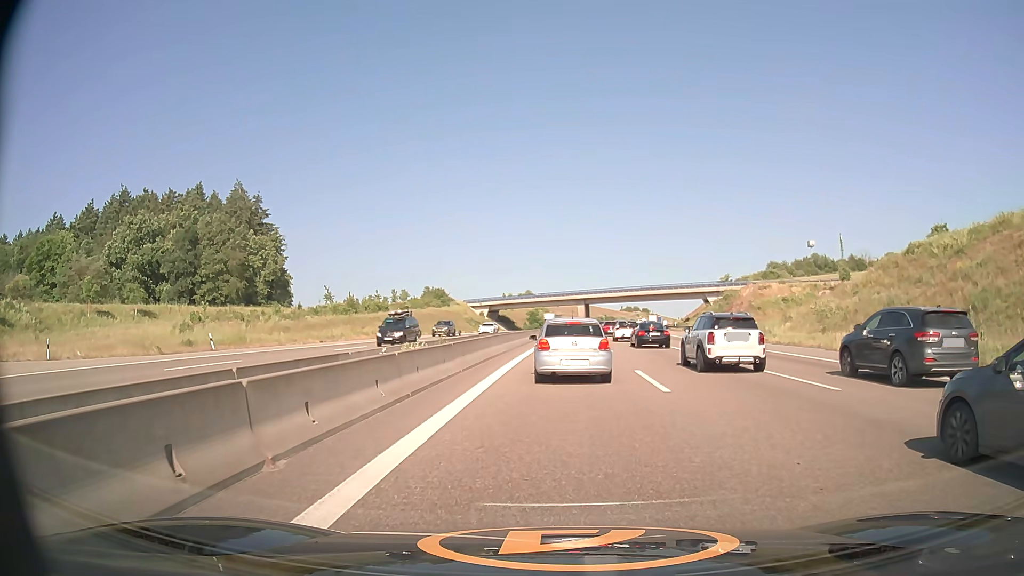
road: motorway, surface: asphalt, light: Day
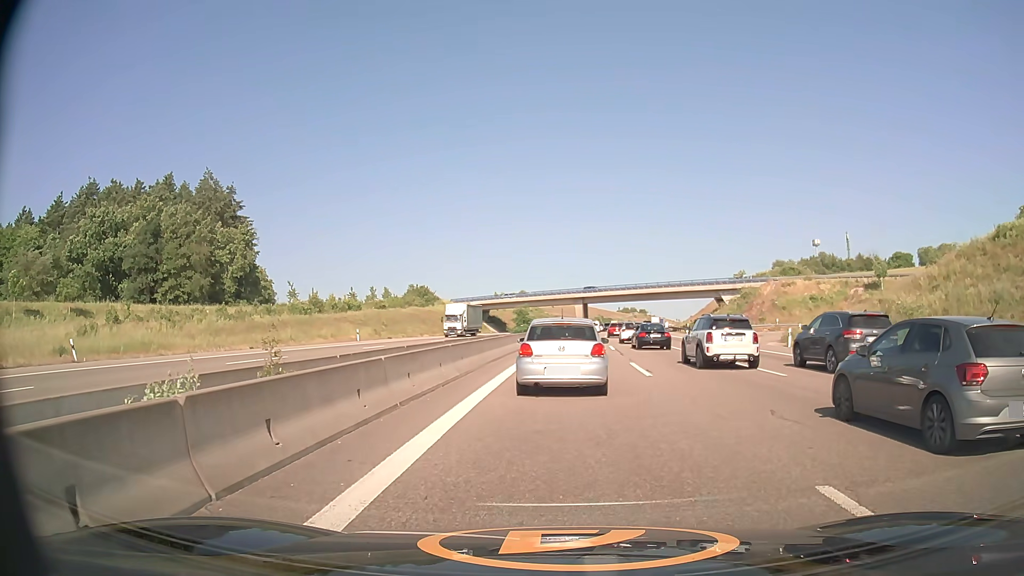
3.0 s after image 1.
(+0.1, +13.3) m; 0°
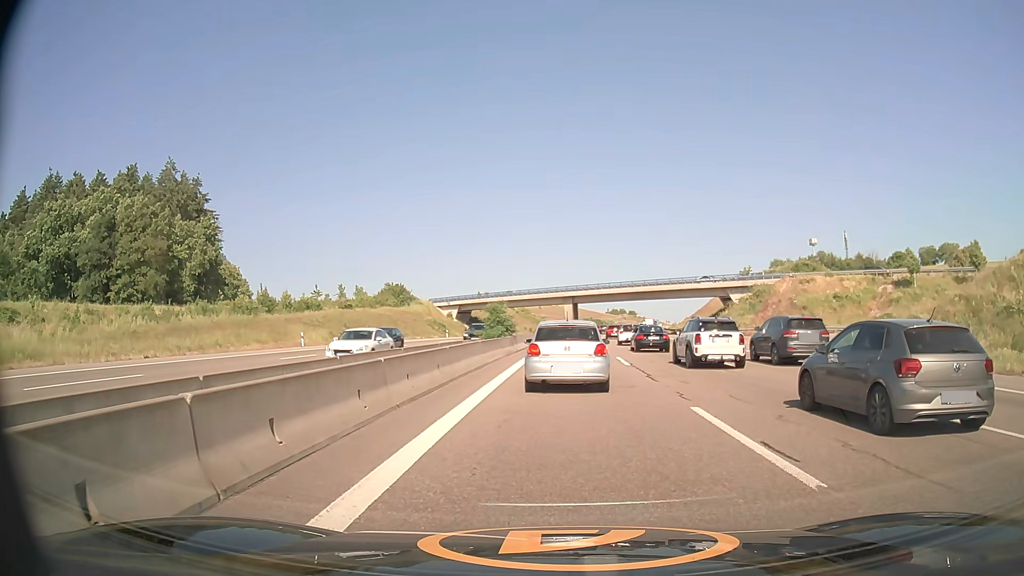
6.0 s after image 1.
(+0.1, +11.9) m; +1°
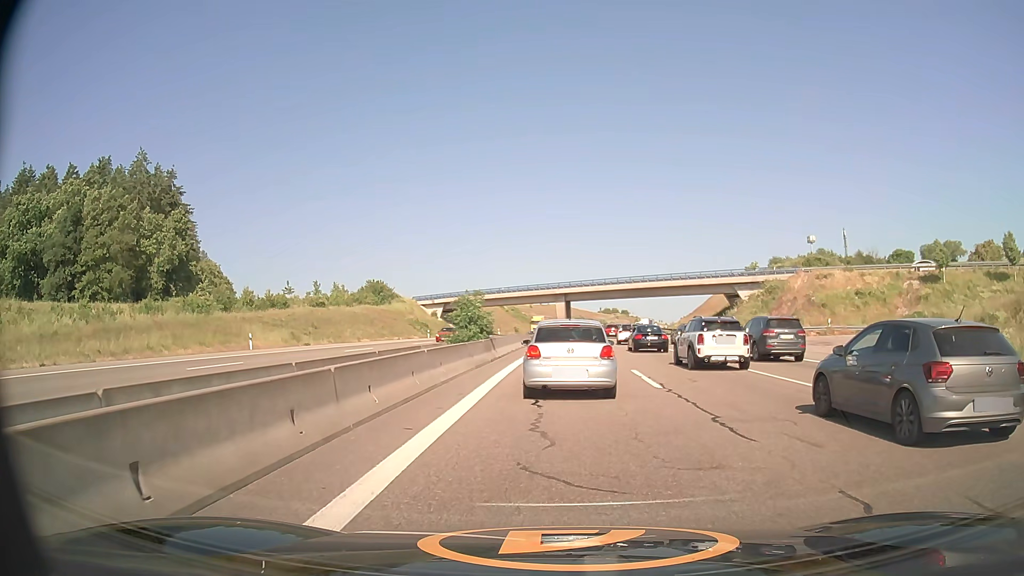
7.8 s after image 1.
(0.0, +8.4) m; +1°
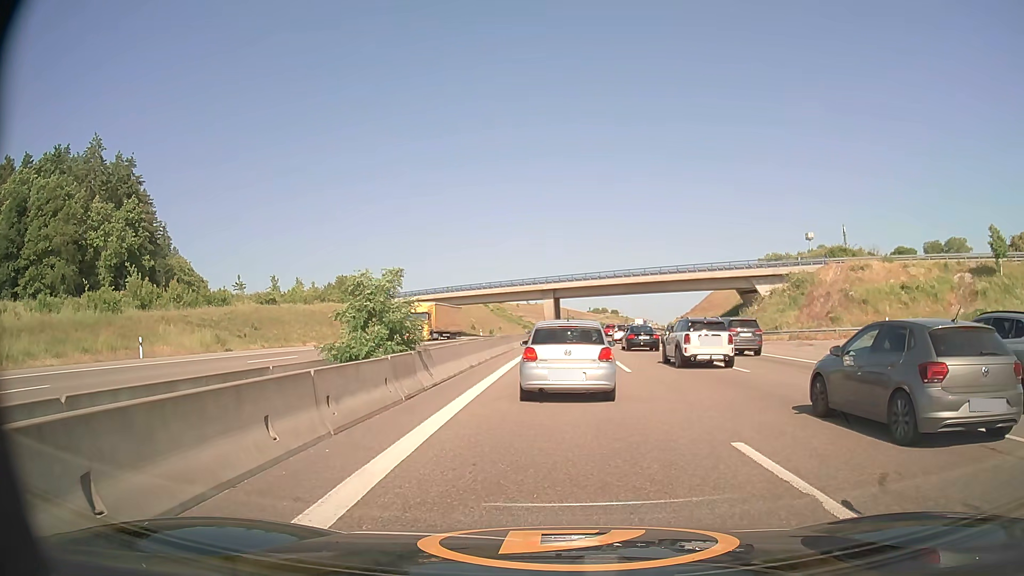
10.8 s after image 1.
(+0.1, +12.4) m; +1°
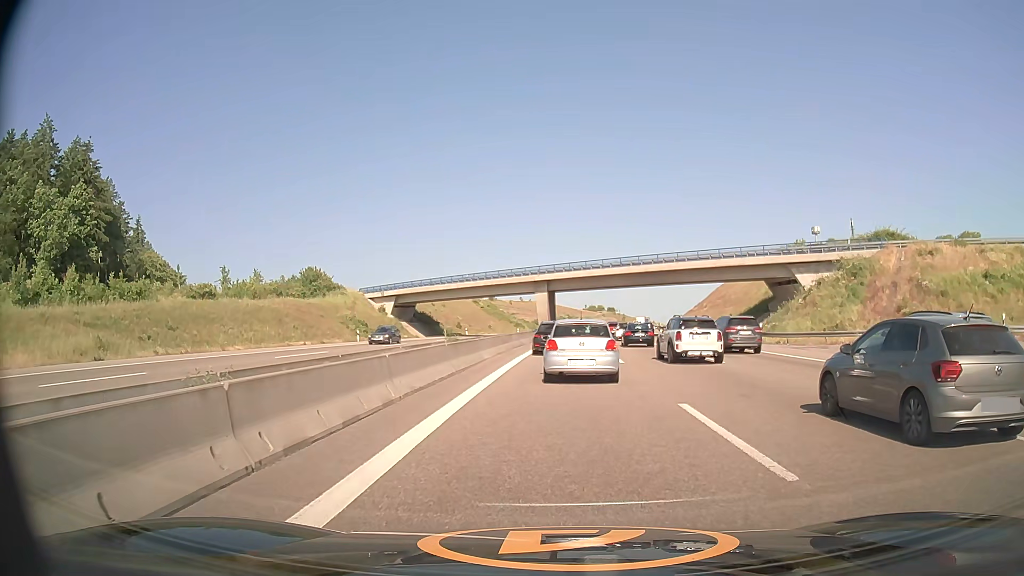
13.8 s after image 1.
(+0.1, +14.1) m; 0°
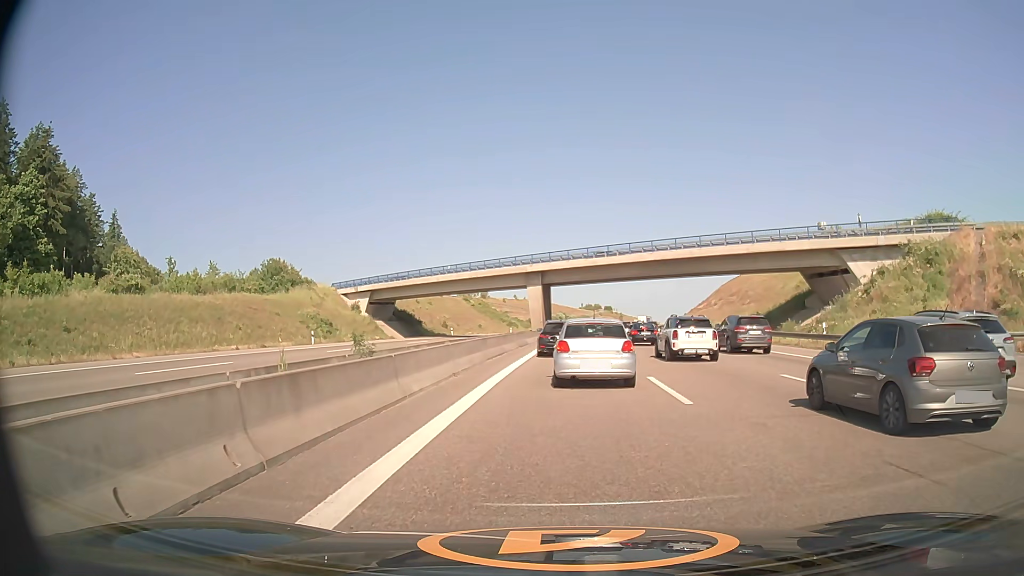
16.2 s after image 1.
(+0.1, +11.8) m; +1°
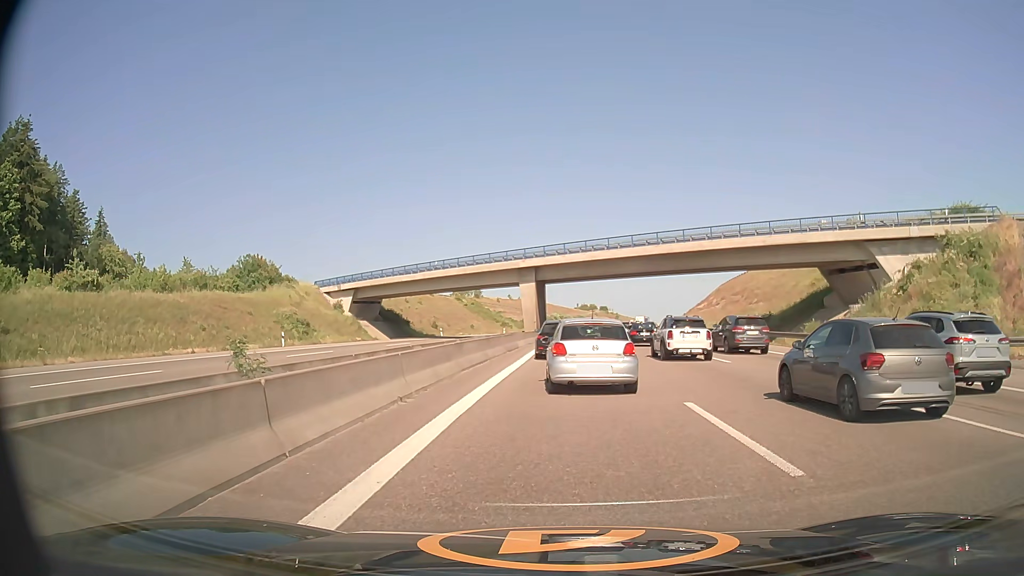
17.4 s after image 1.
(0.0, +5.3) m; +1°
